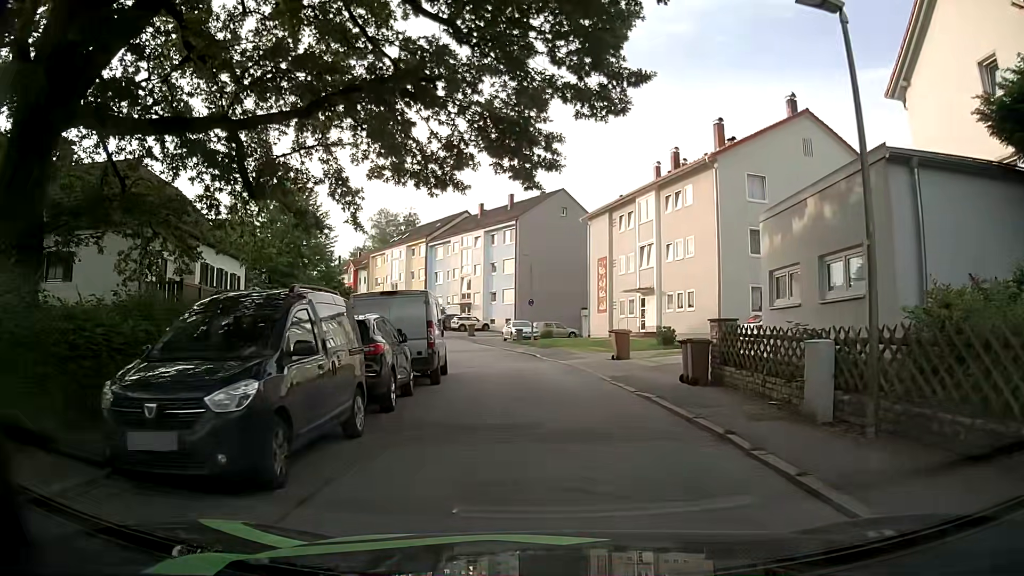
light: Day
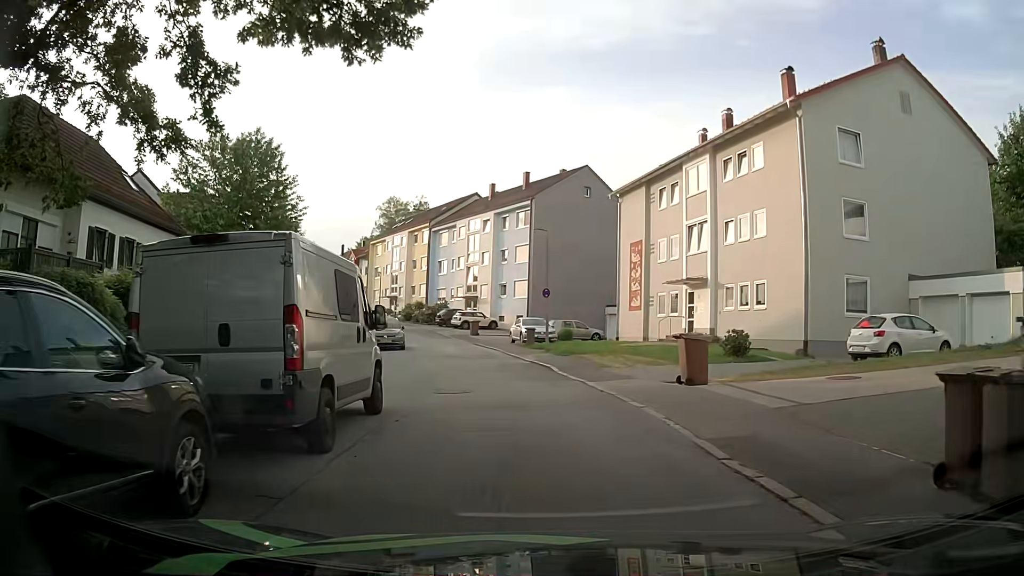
(-0.2, +9.4) m; -1°
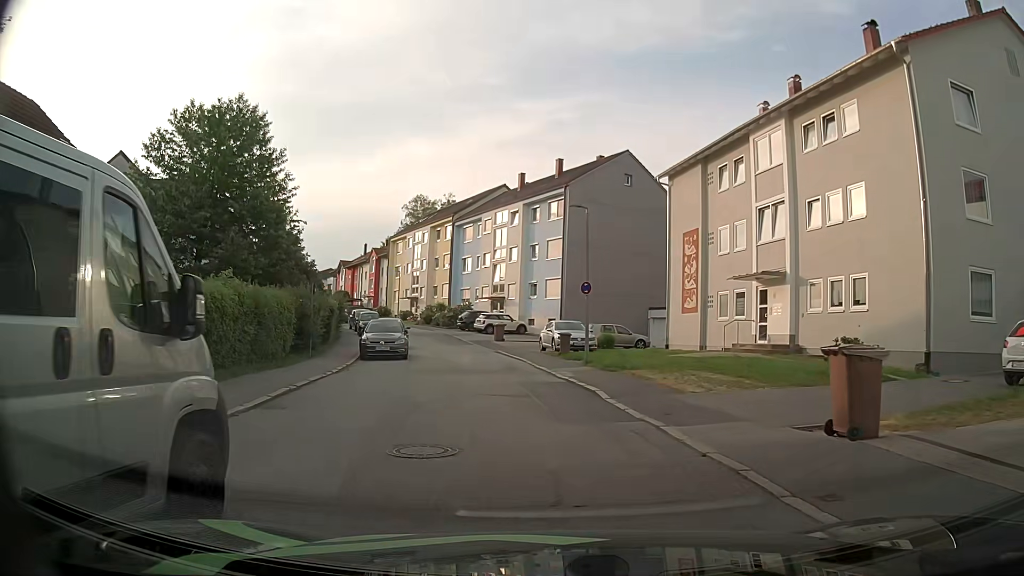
(-0.1, +6.3) m; -3°
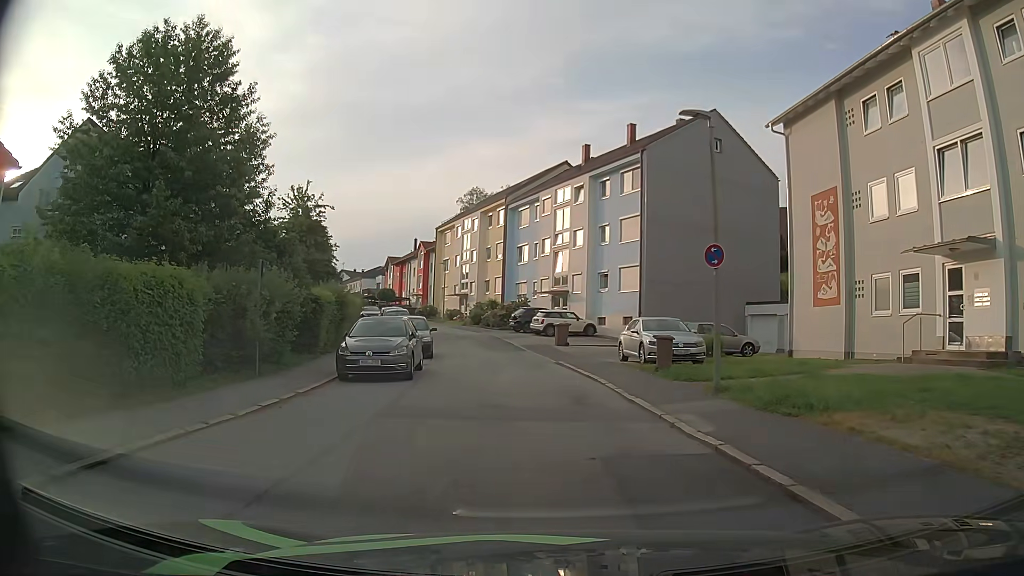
(-0.6, +9.5) m; -6°
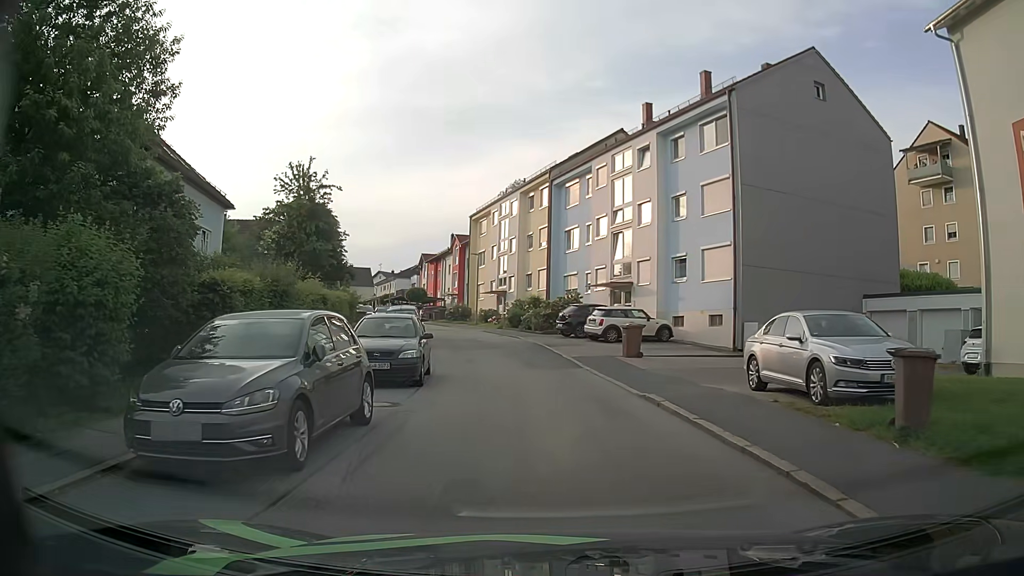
(-0.4, +9.9) m; -5°
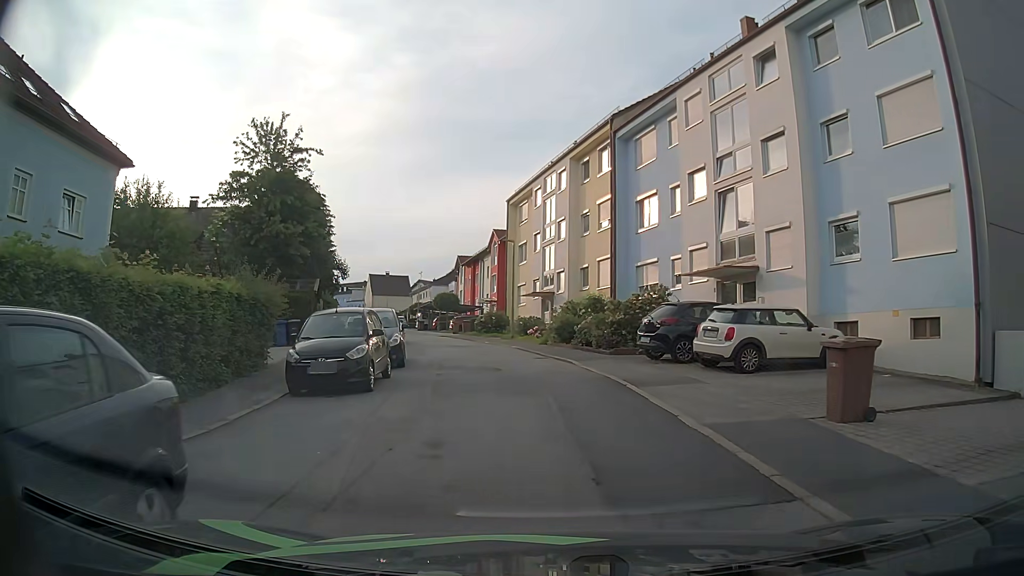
(-0.2, +13.2) m; -3°
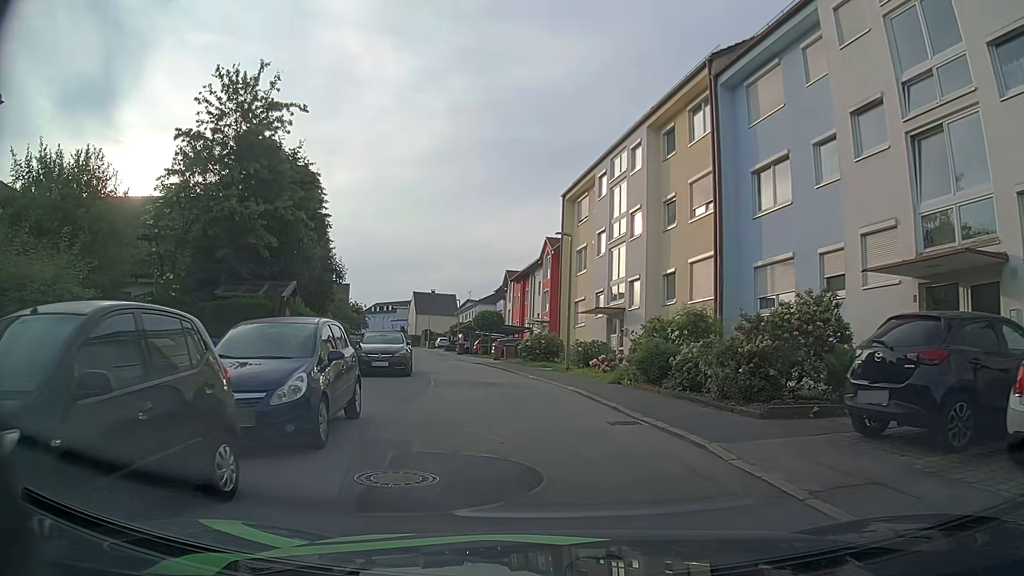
(-0.5, +9.7) m; -6°
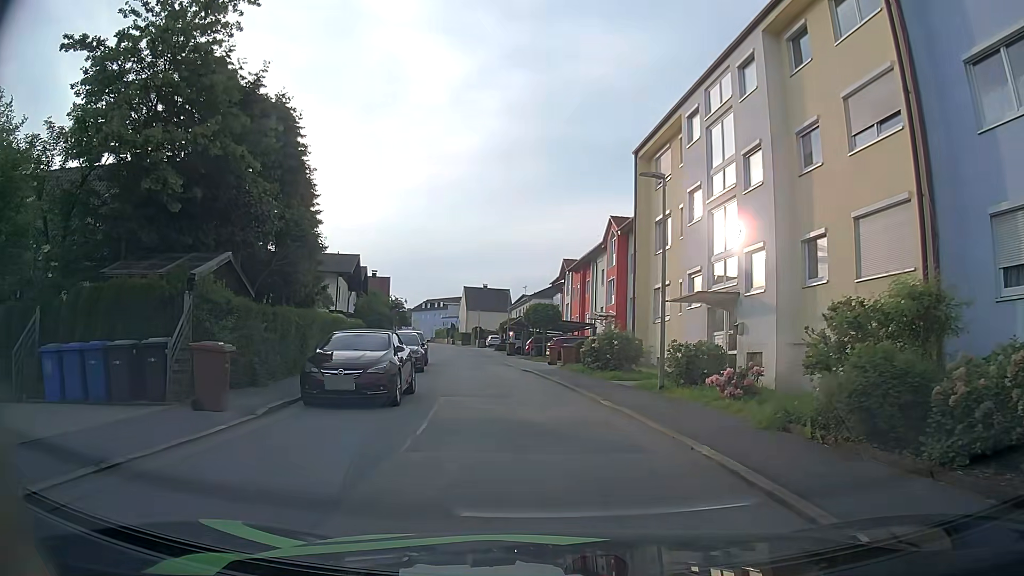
(-0.2, +9.0) m; -3°
(-1, +10) (-2, +20) (-3, +30) (-4, +40) (-6, +50) (-7, +60) (-9, +69) (-11, +79) (-13, +89) (-15, +99) m
